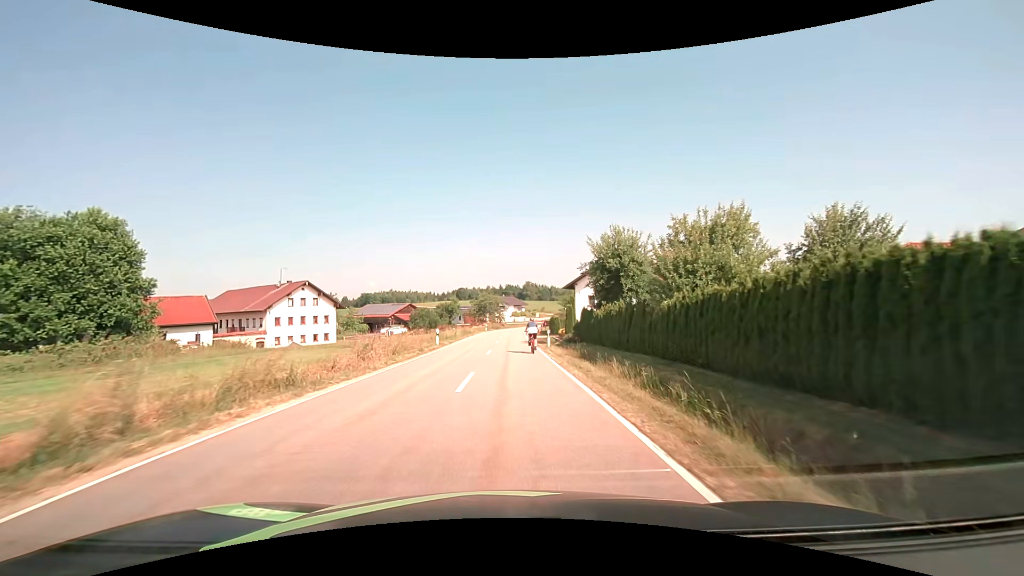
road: tertiary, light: Day
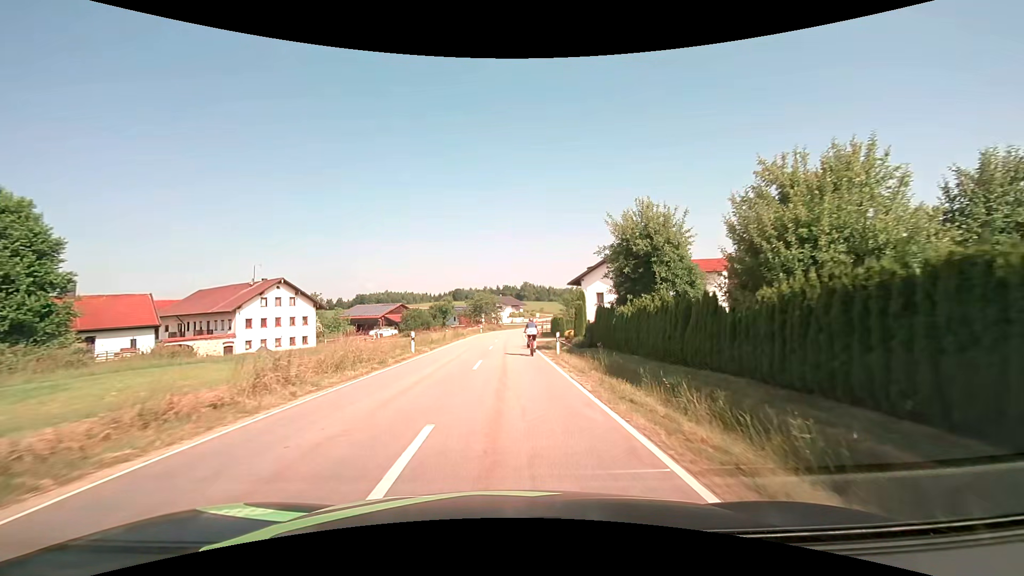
(0.0, +7.3) m; 0°
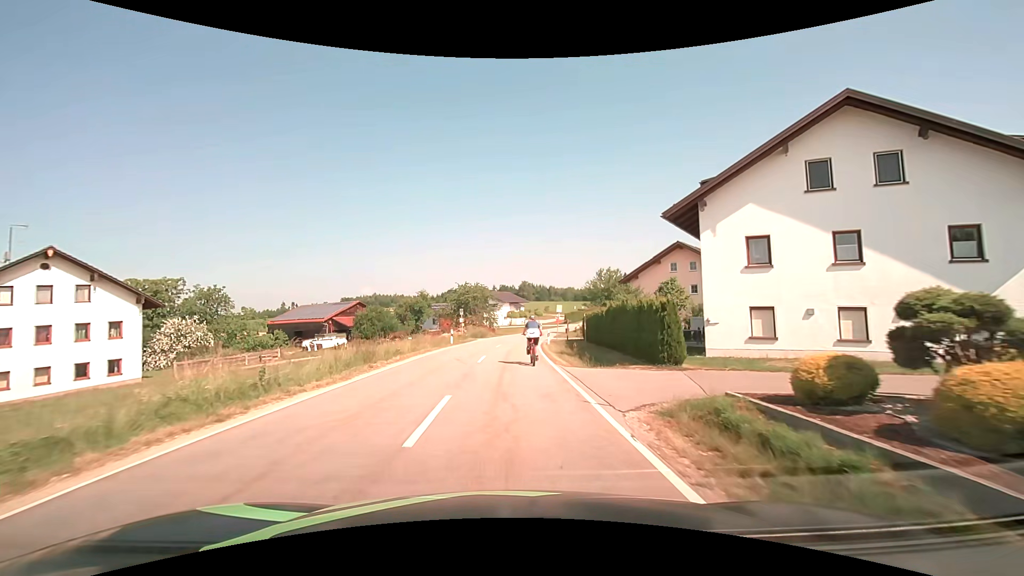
(+0.2, +34.6) m; +1°
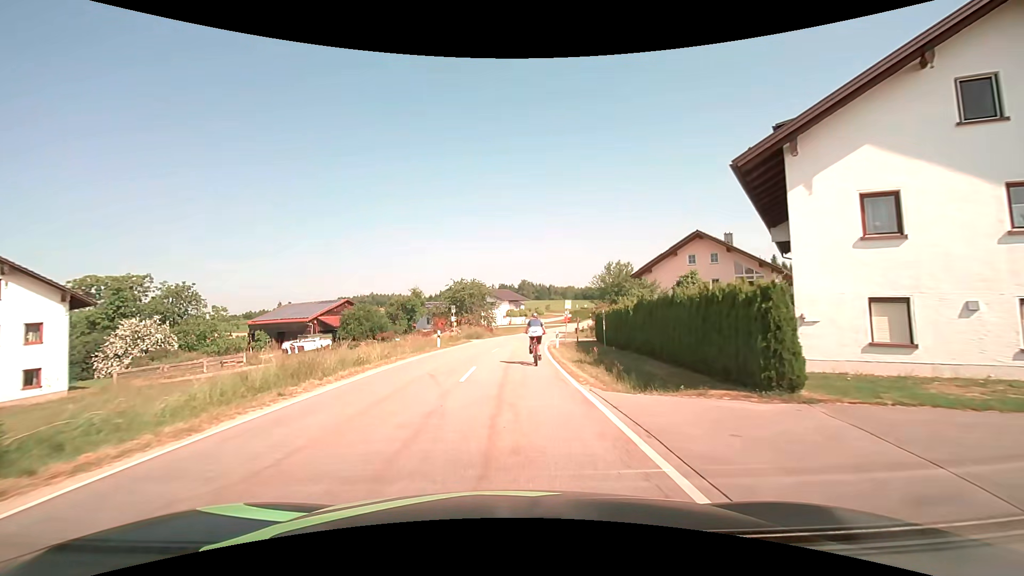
(0.0, +6.4) m; 0°
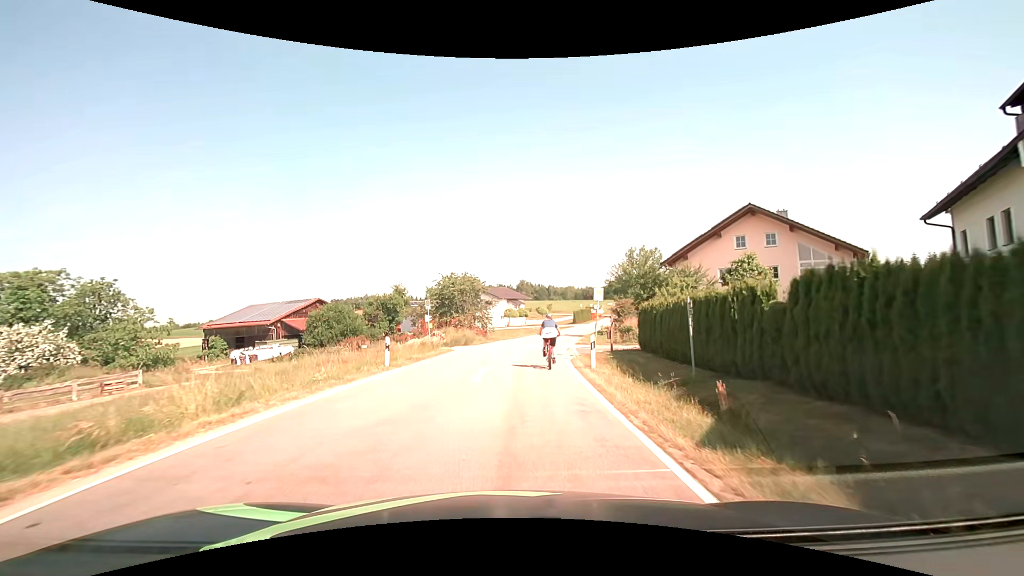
(0.0, +12.1) m; 0°
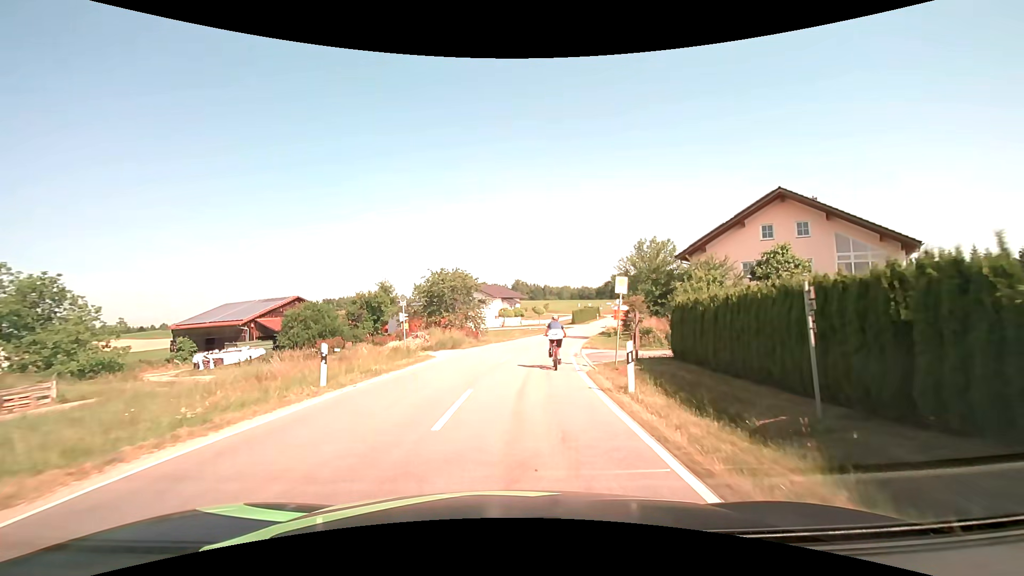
(0.0, +5.4) m; 0°
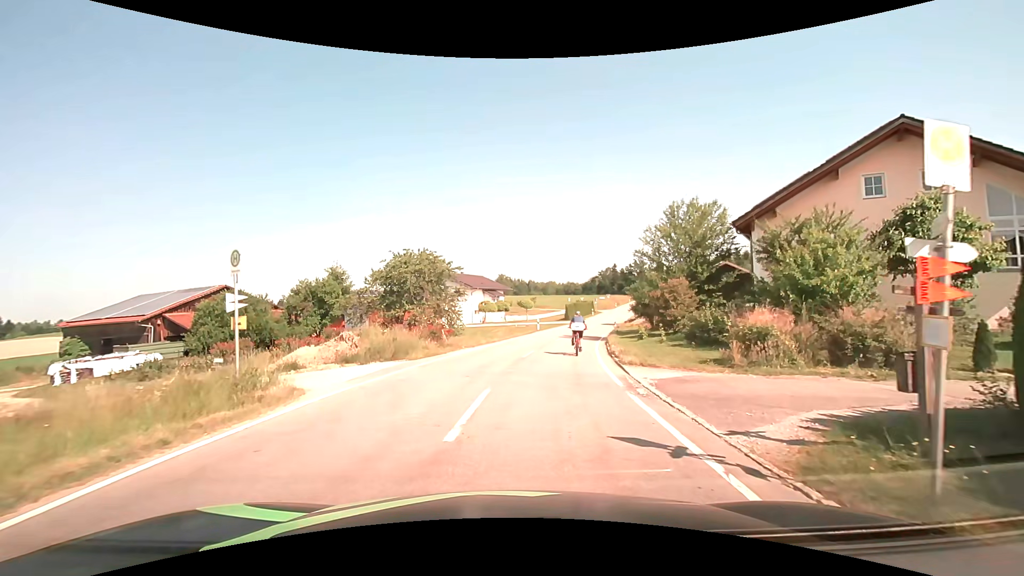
(+0.2, +12.8) m; +1°
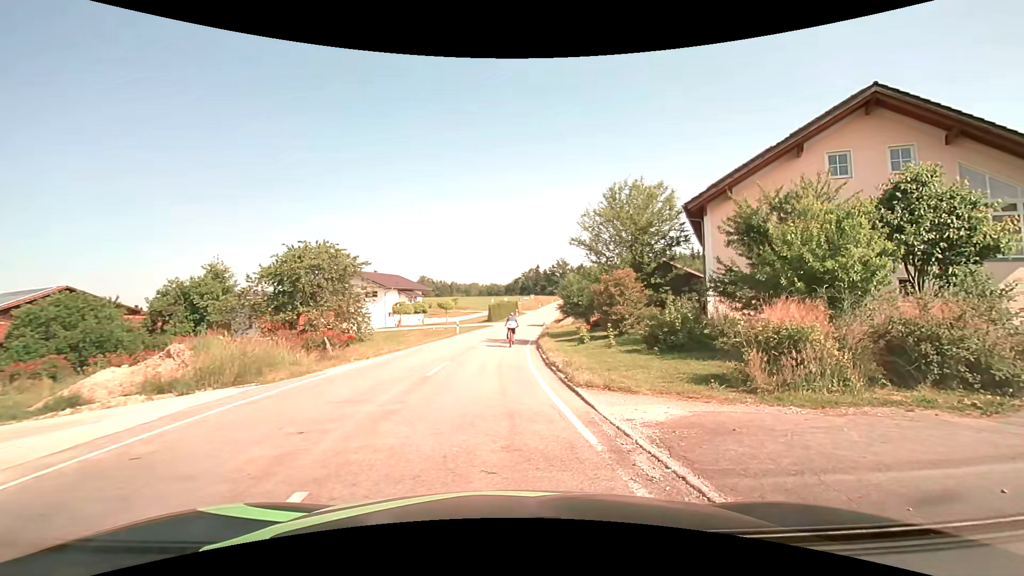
(+0.3, +5.2) m; +9°
